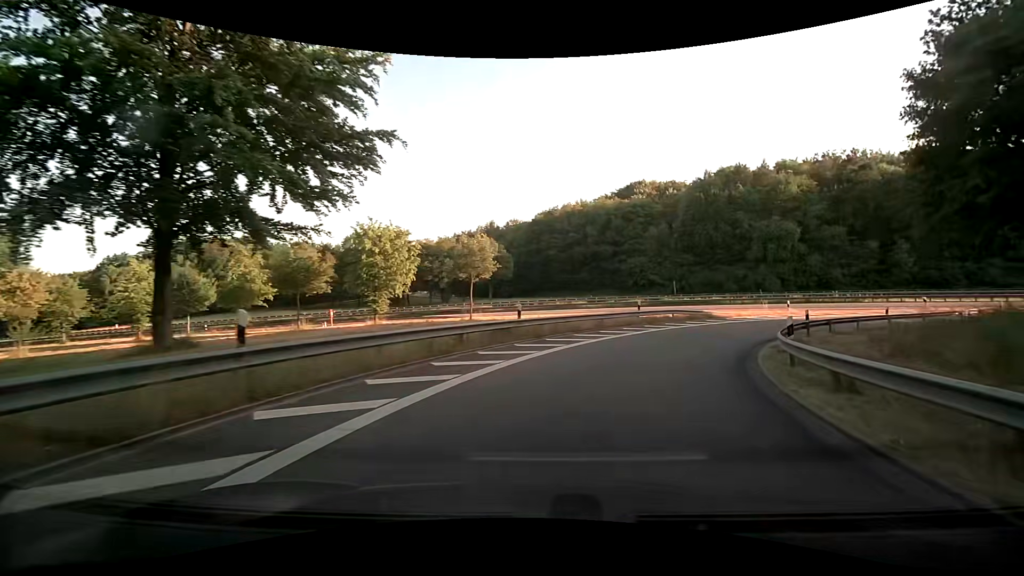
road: motorway_link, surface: asphalt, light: Day
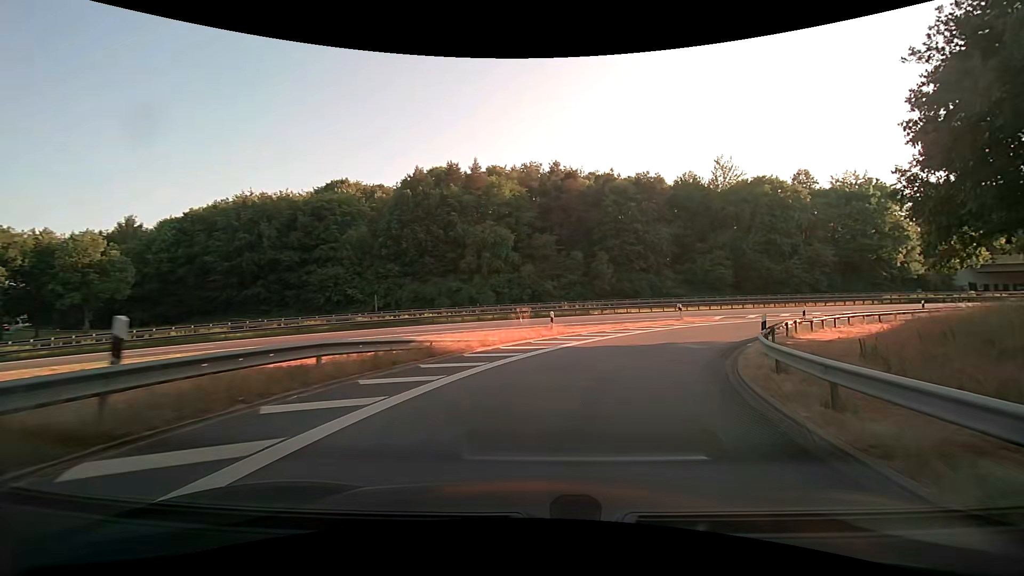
(+6.5, +21.7) m; +33°
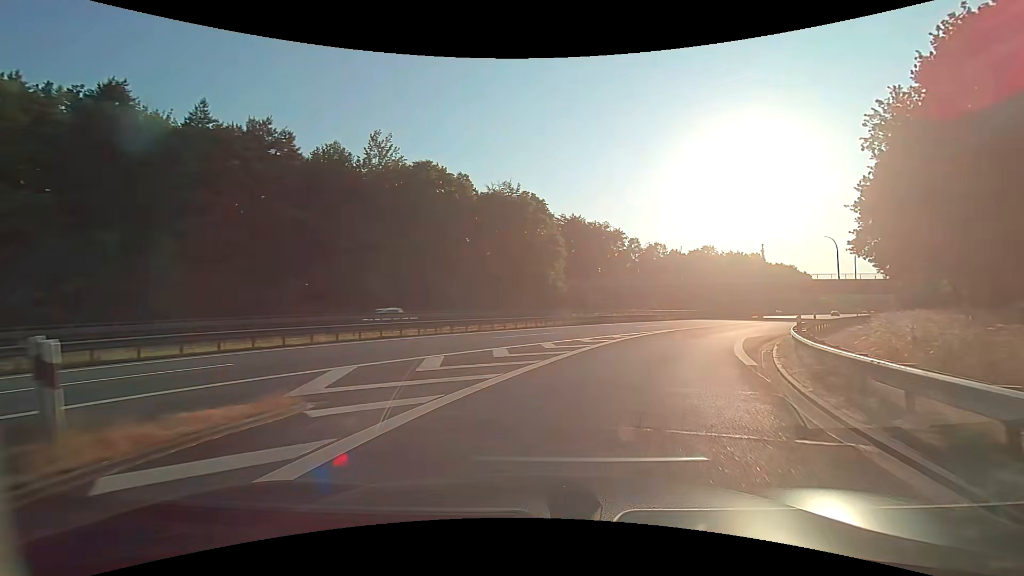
(+9.9, +28.3) m; +38°
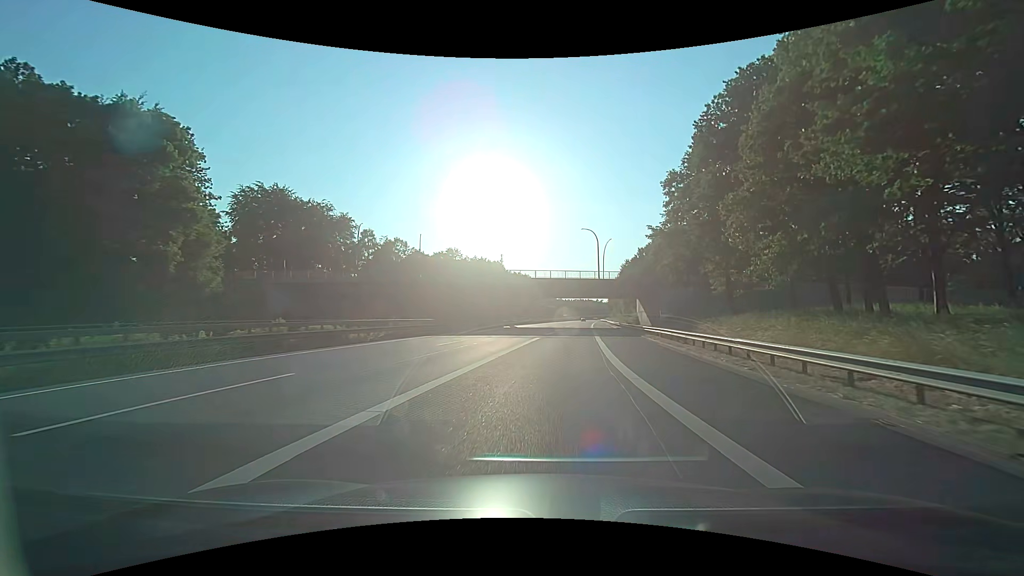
(+10.2, +31.2) m; +29°
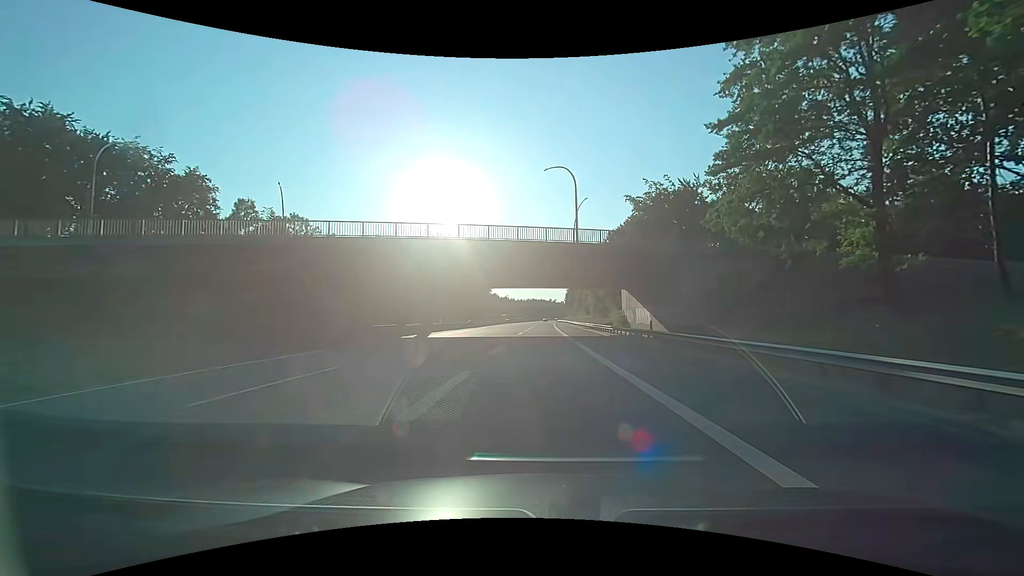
(+2.0, +33.6) m; +5°
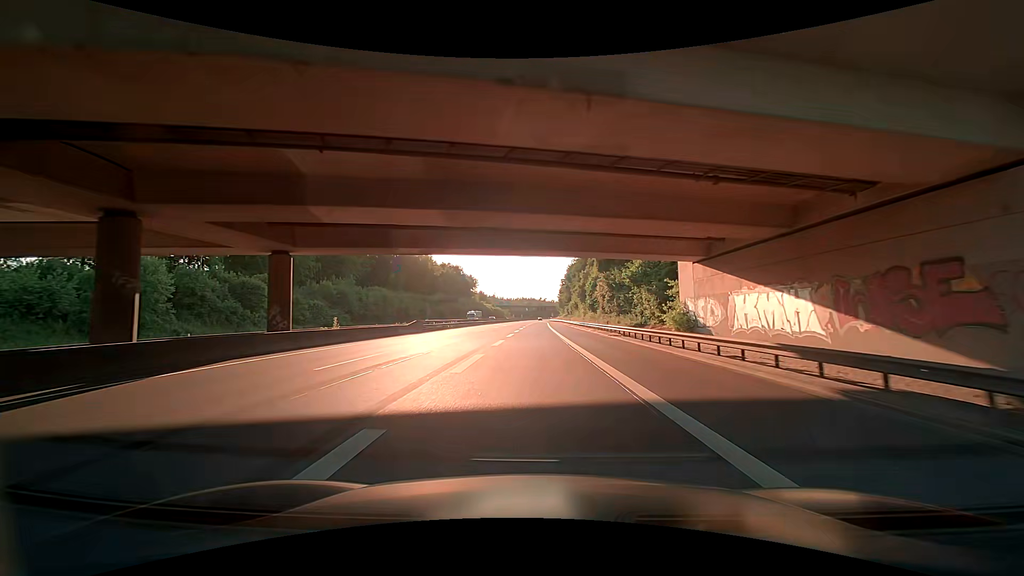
(+0.5, +31.0) m; +1°
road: motorway
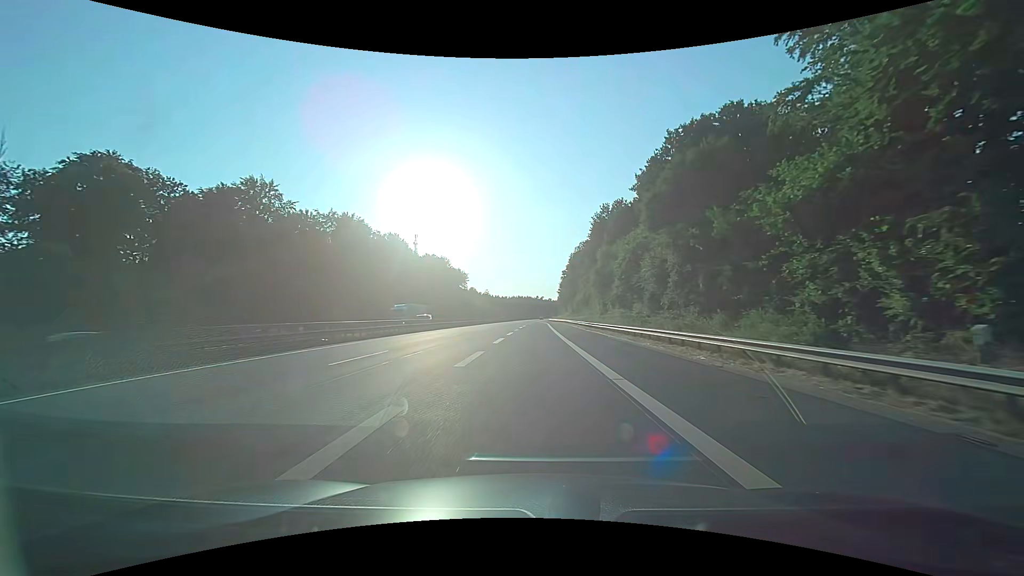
(+0.9, +34.9) m; +1°
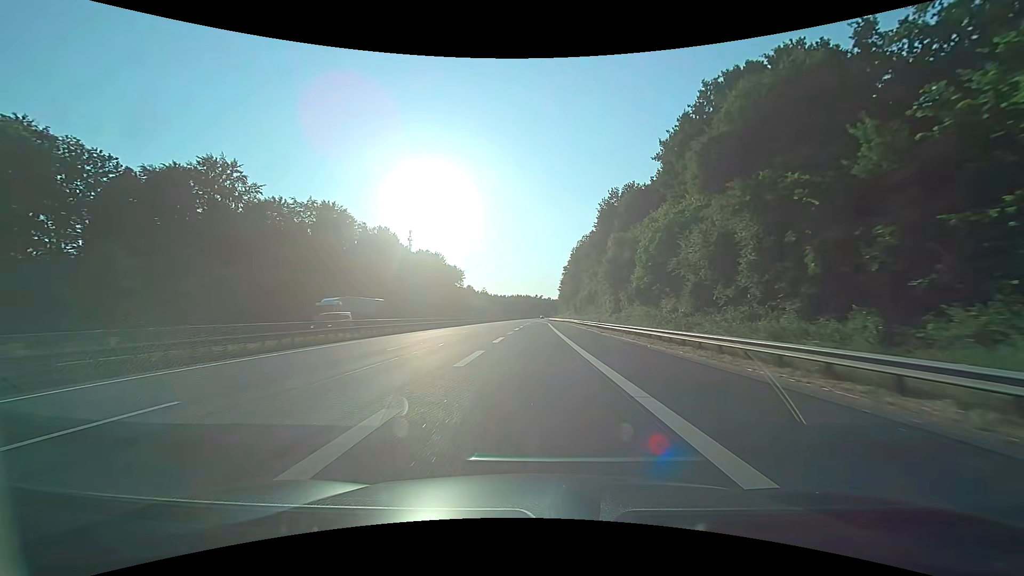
(-0.1, +12.3) m; 0°
(0, +10) (0, +20) (0, +30) (0, +40) (0, +50) (0, +60) (0, +70) (0, +80) (0, +90) (-1, +100) m
